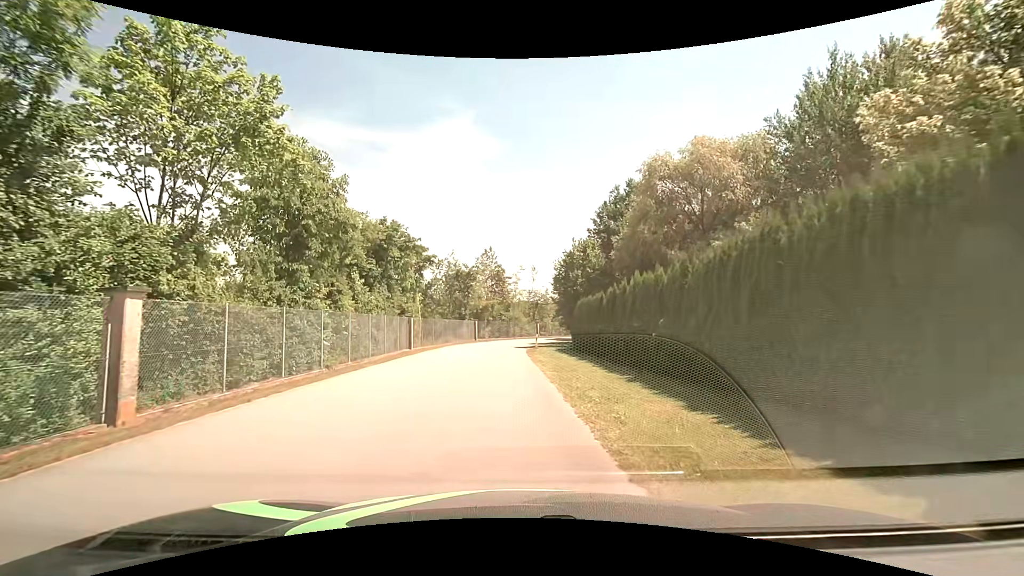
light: Day
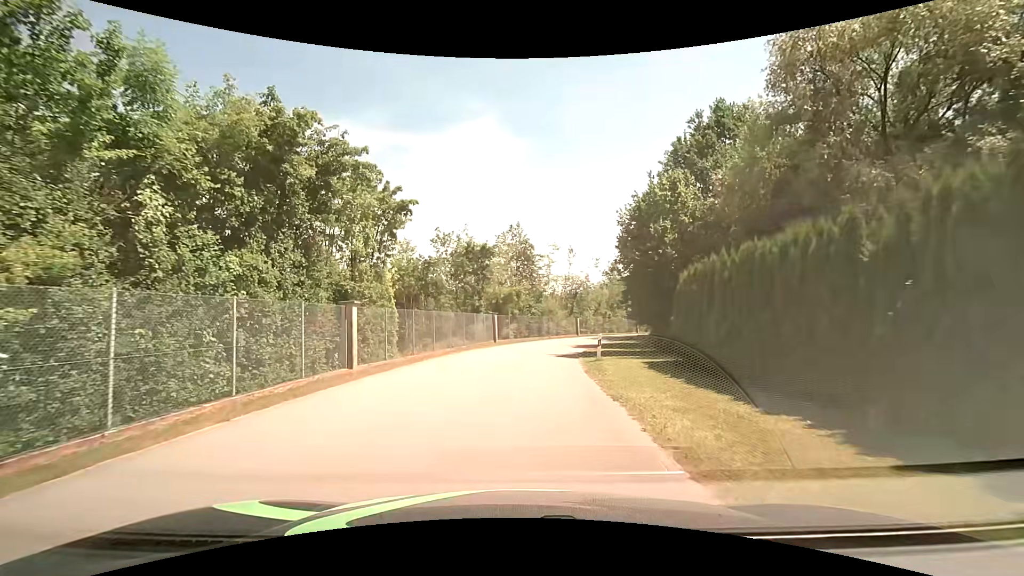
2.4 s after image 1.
(-0.5, +16.9) m; -3°
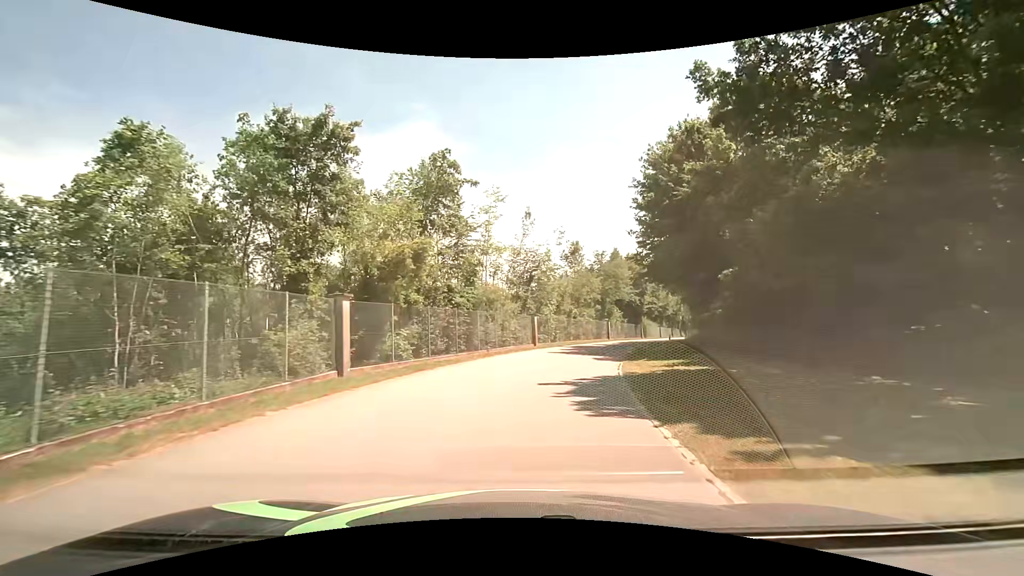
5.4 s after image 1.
(+1.1, +24.8) m; +7°
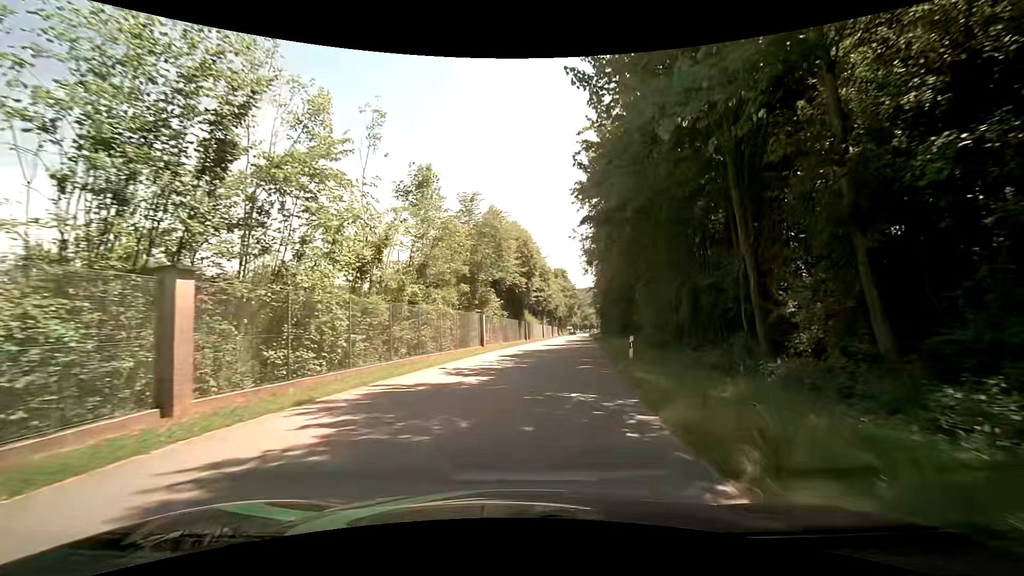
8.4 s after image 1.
(+4.0, +28.0) m; +15°
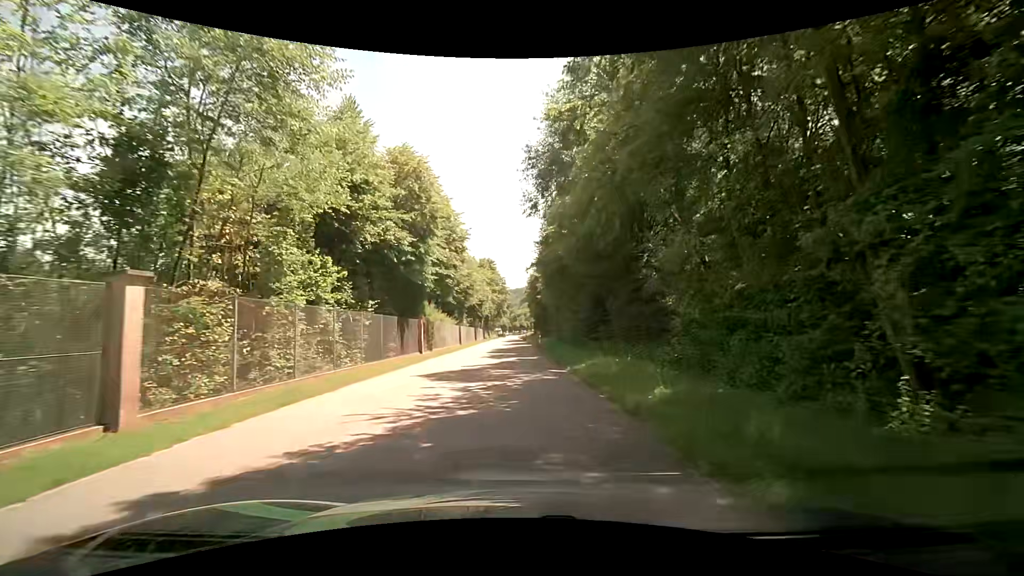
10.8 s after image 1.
(+2.4, +24.2) m; +9°
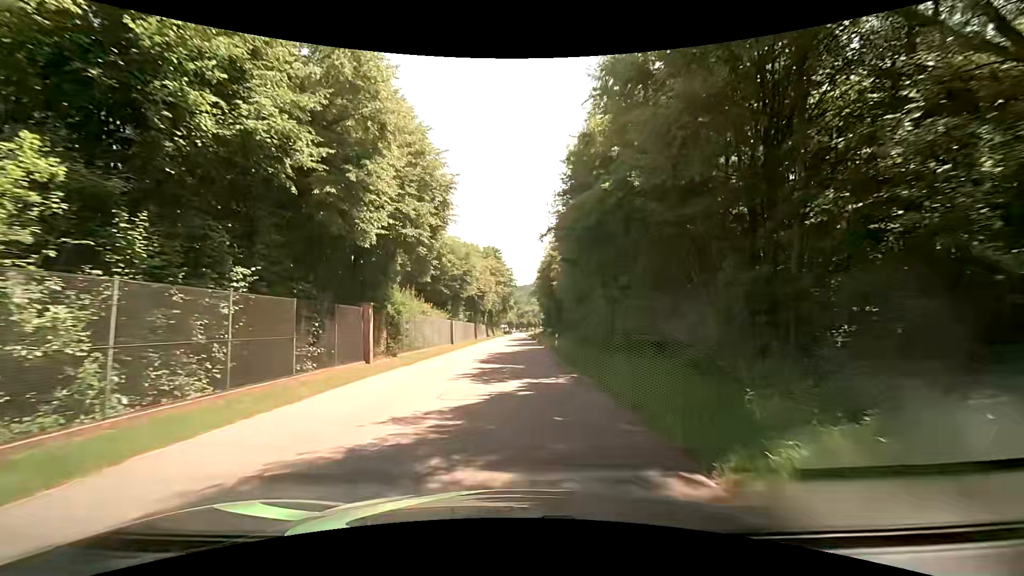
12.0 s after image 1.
(-0.1, +12.6) m; -2°
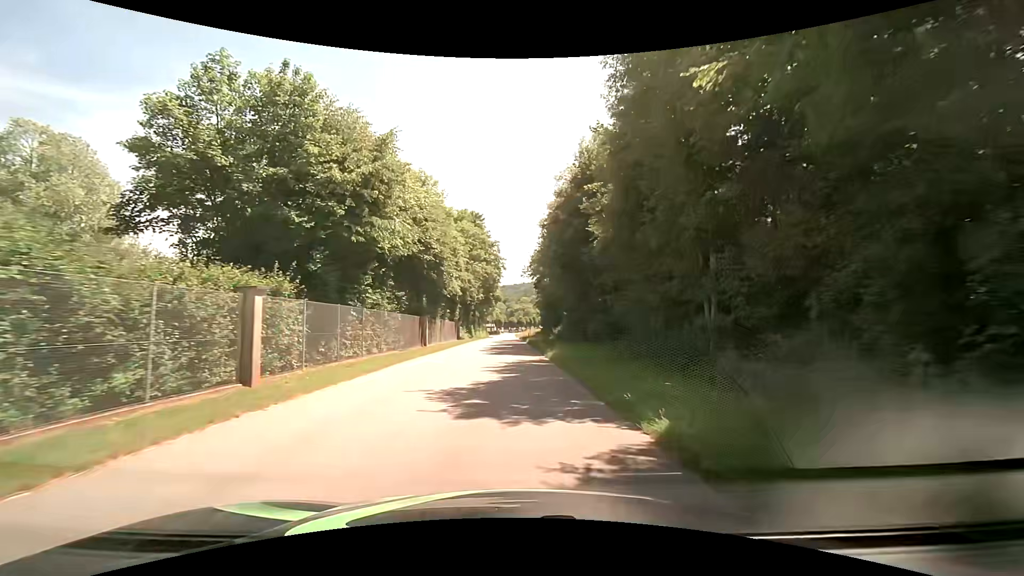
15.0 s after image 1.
(+0.5, +32.3) m; +2°
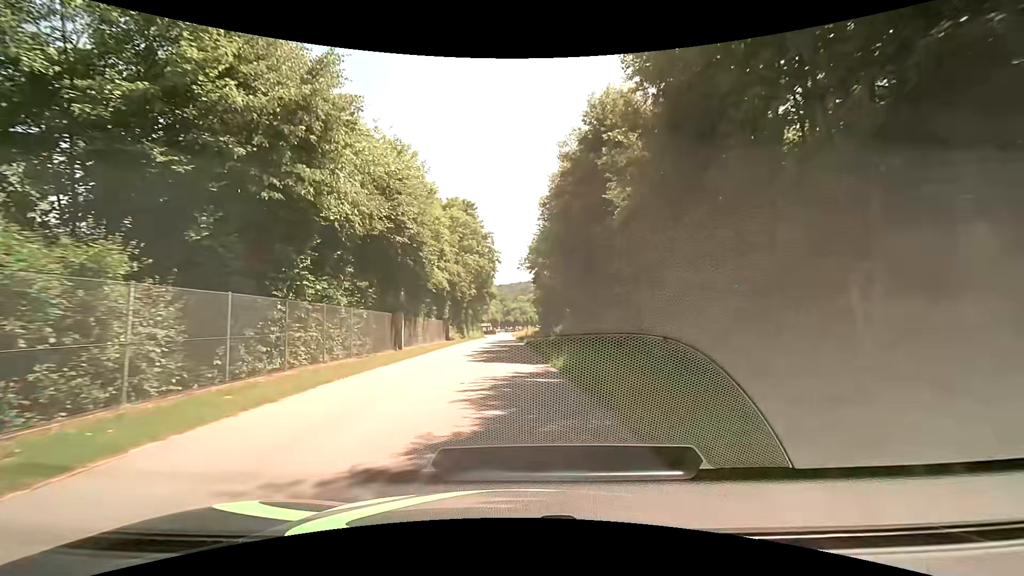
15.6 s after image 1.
(0.0, +6.6) m; 0°
(0, +10) (0, +20) (-1, +30) (-1, +40) (-1, +50) (-1, +60) (-2, +70) (-2, +80) (-2, +90) (-3, +100) m
